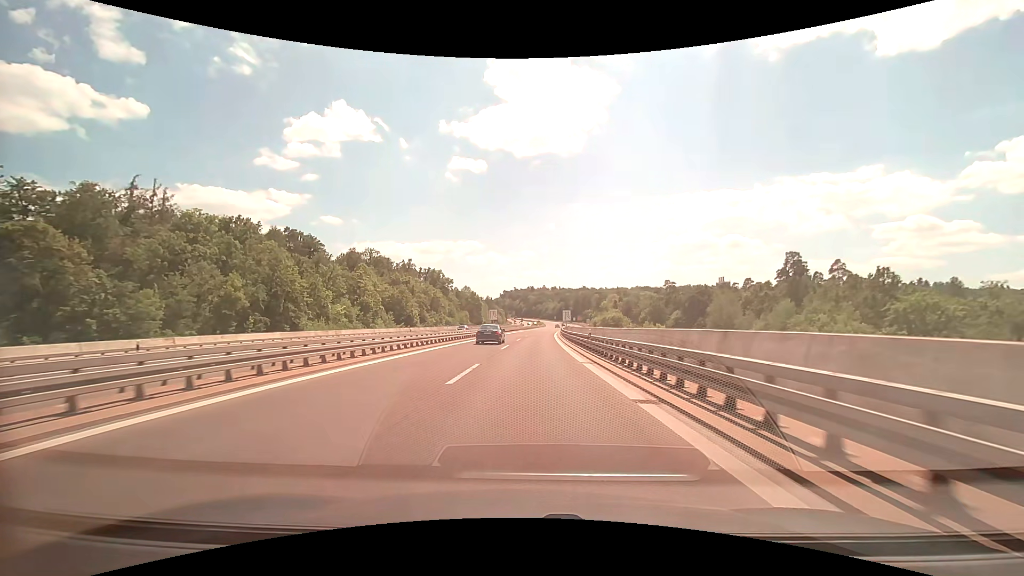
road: trunk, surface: asphalt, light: Day
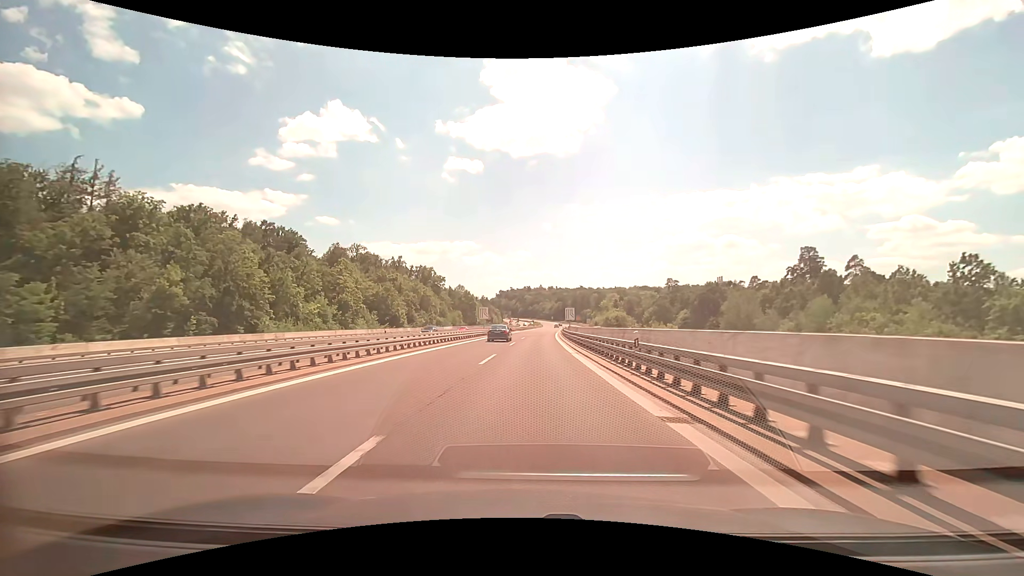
(0.0, +11.7) m; 0°
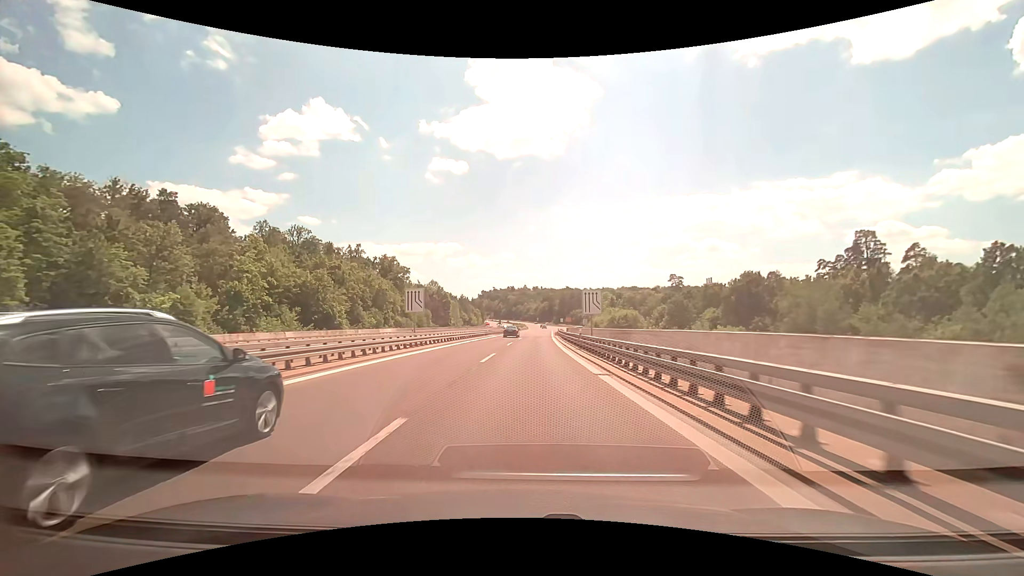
(+0.5, +34.8) m; +2°
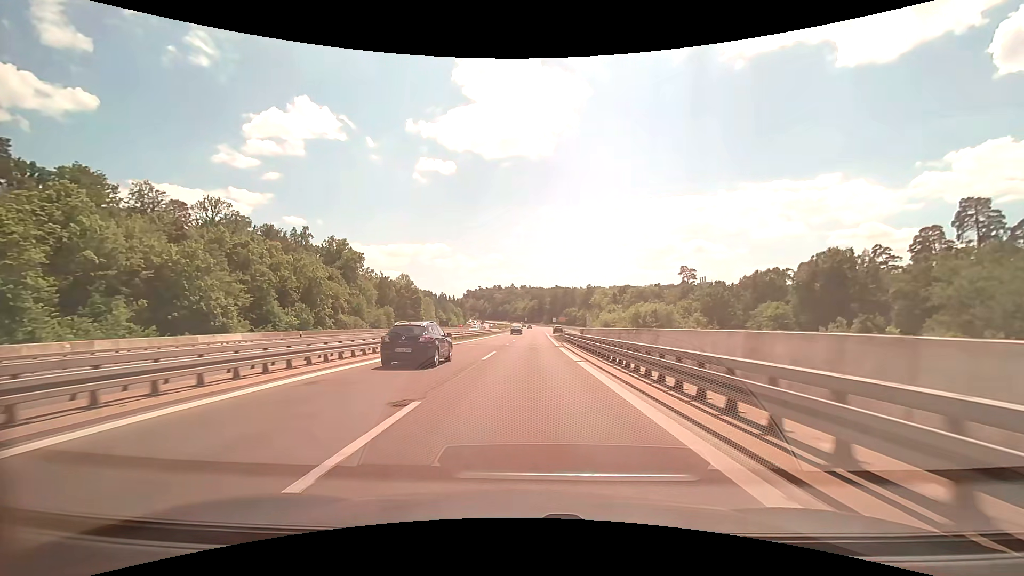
(+0.4, +34.4) m; +1°
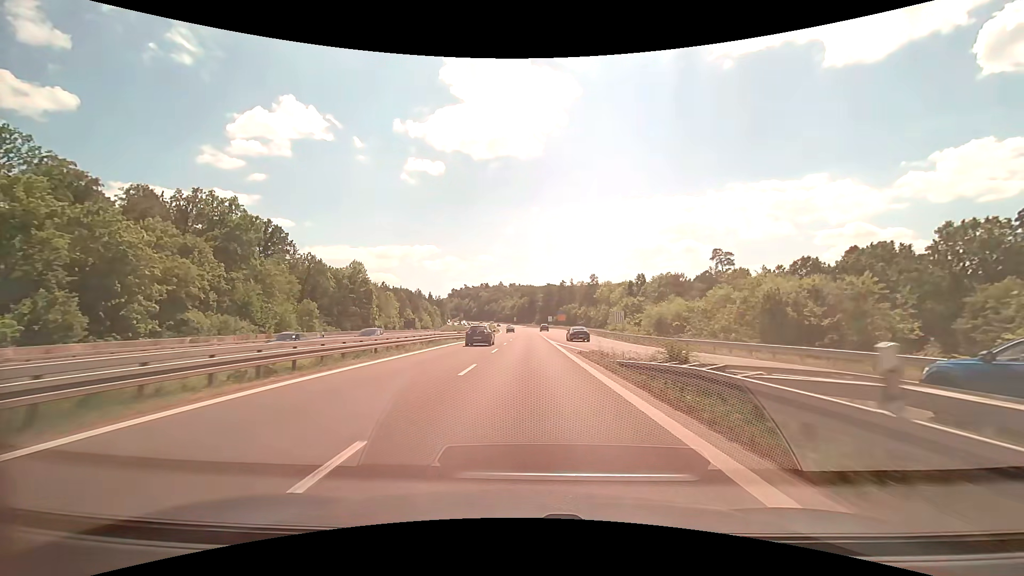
(+0.6, +44.7) m; +1°
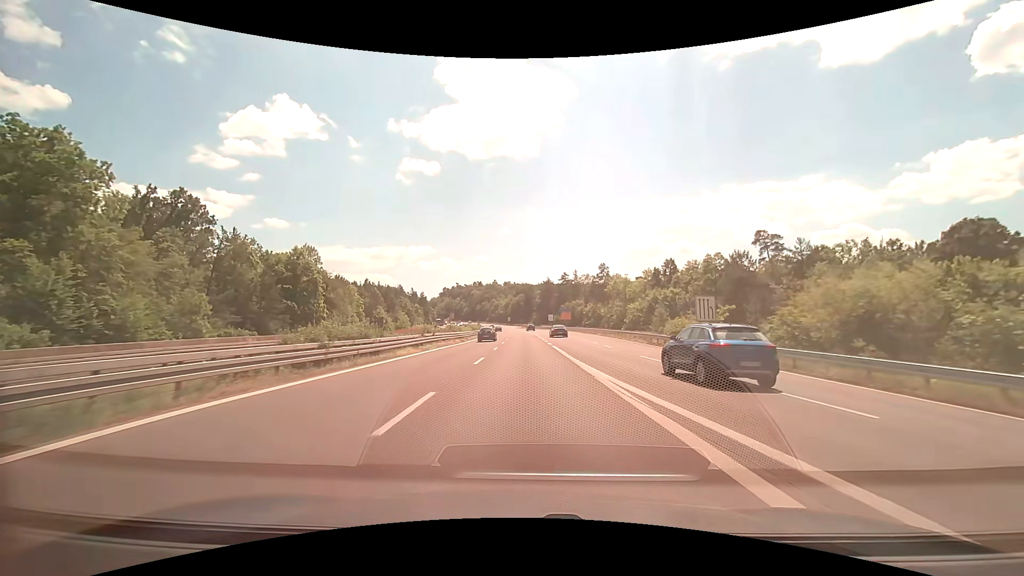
(+0.1, +31.5) m; +1°
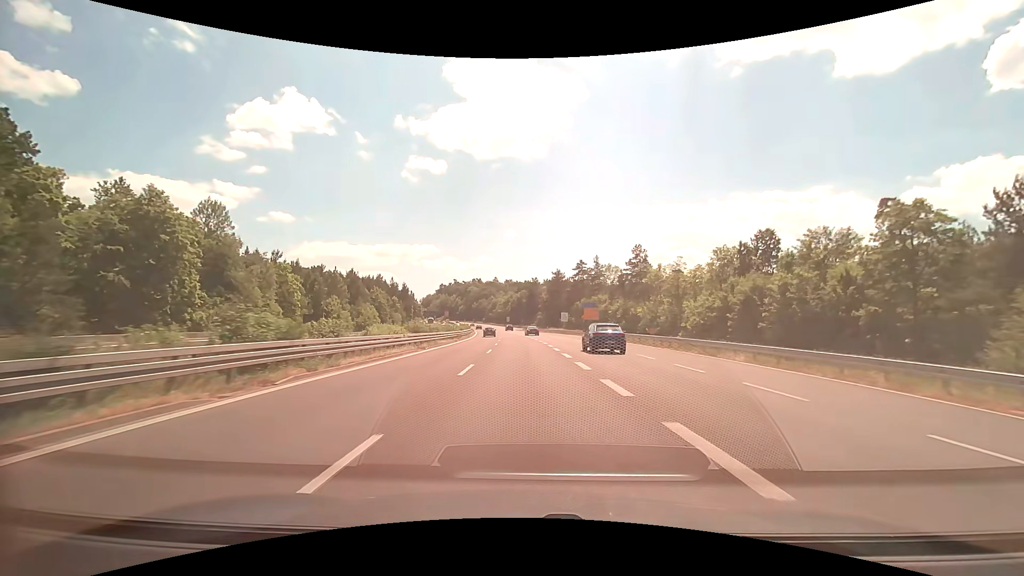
(-0.3, +40.4) m; 0°
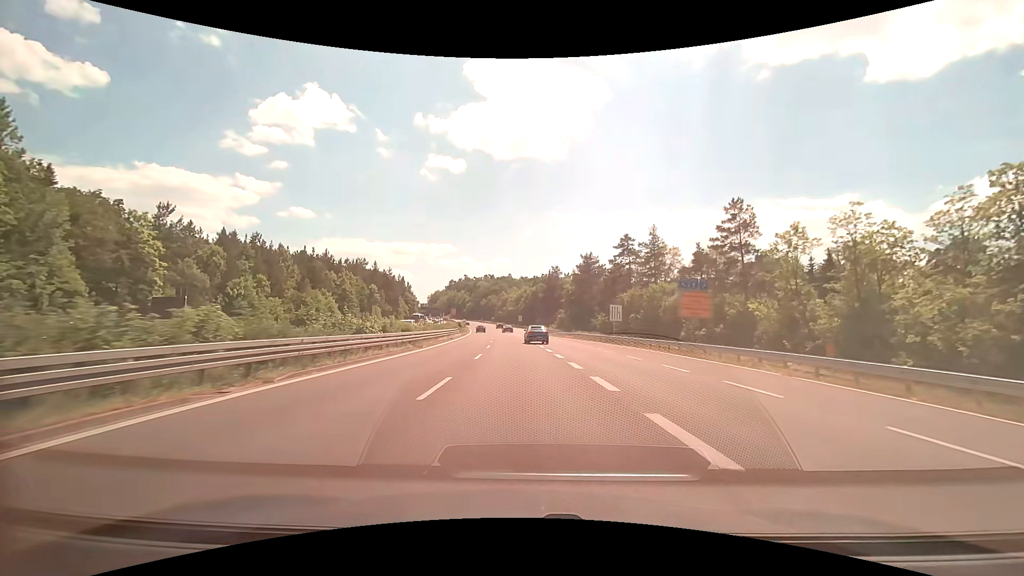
(-0.4, +41.2) m; -2°
(0, +10) (0, +20) (0, +30) (-1, +40) (-1, +50) (-2, +60) (-2, +70) (-3, +80) (-4, +90) (-5, +100) m
